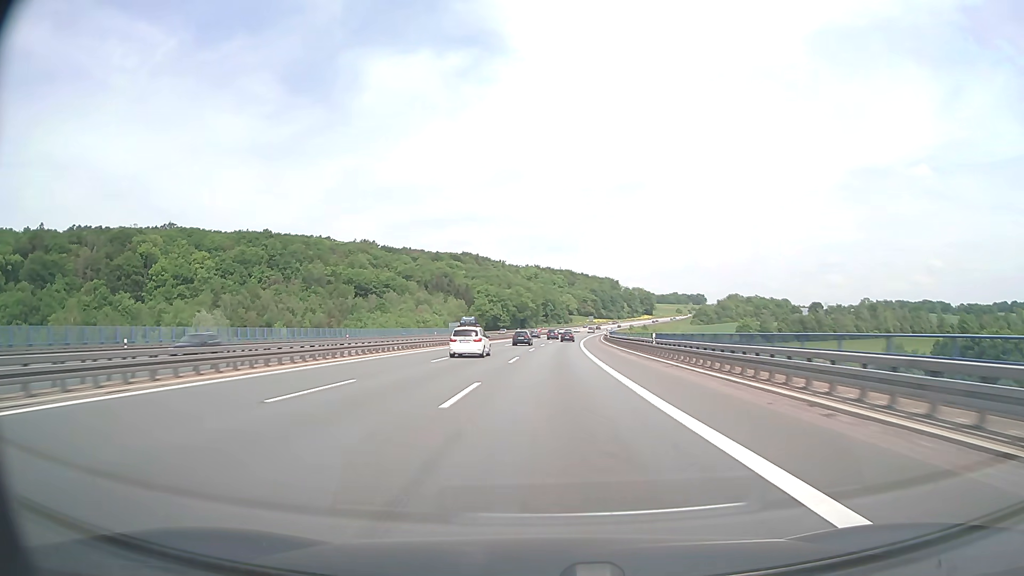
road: motorway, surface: asphalt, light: Day
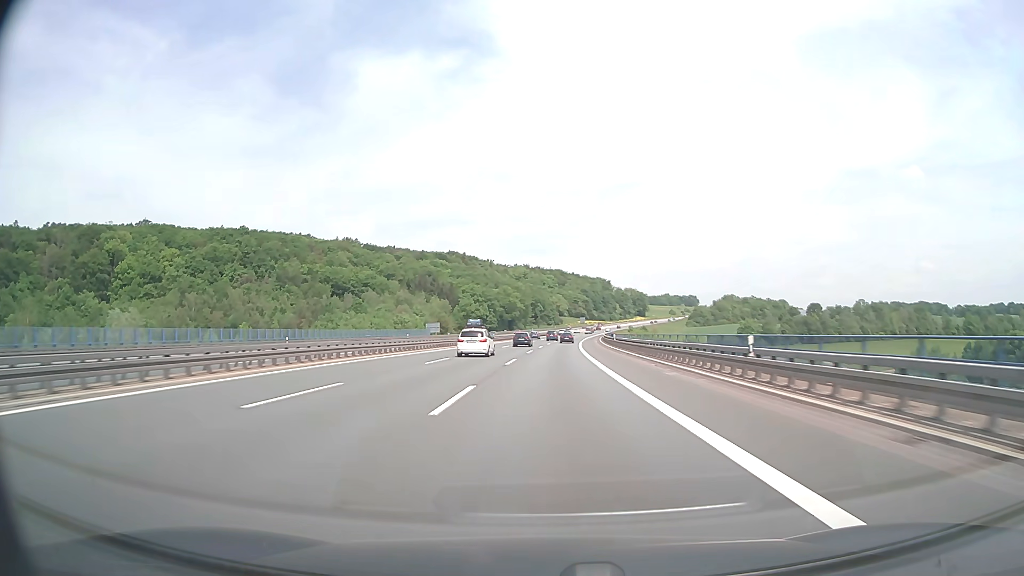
(+0.2, +19.0) m; +1°
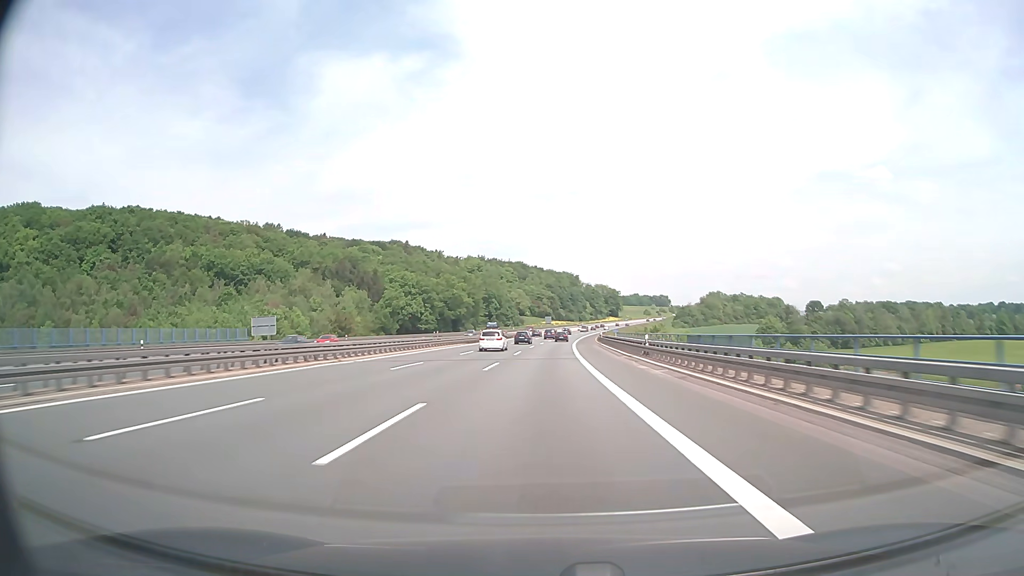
(+2.4, +76.0) m; +3°
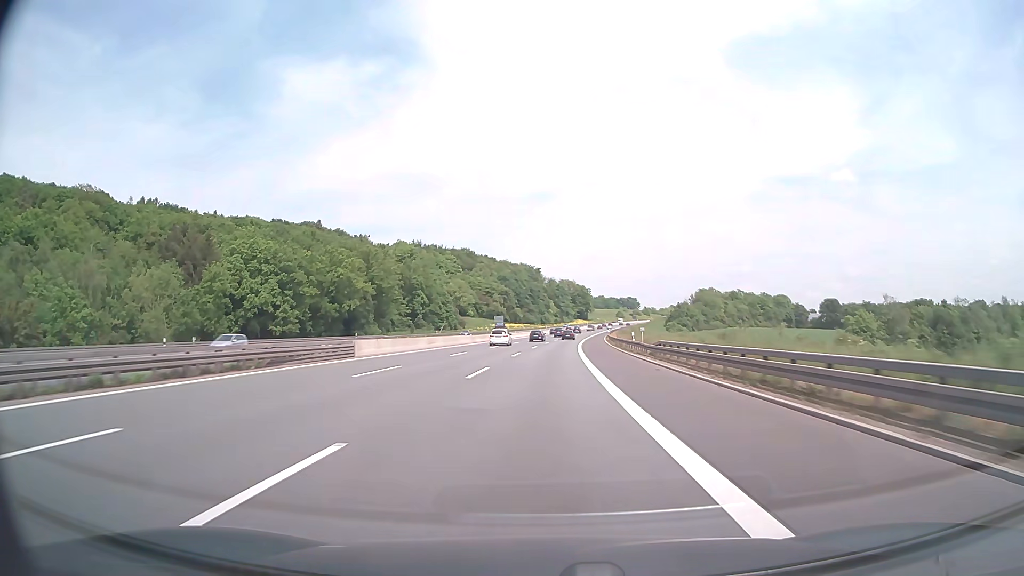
(+3.0, +94.9) m; +3°
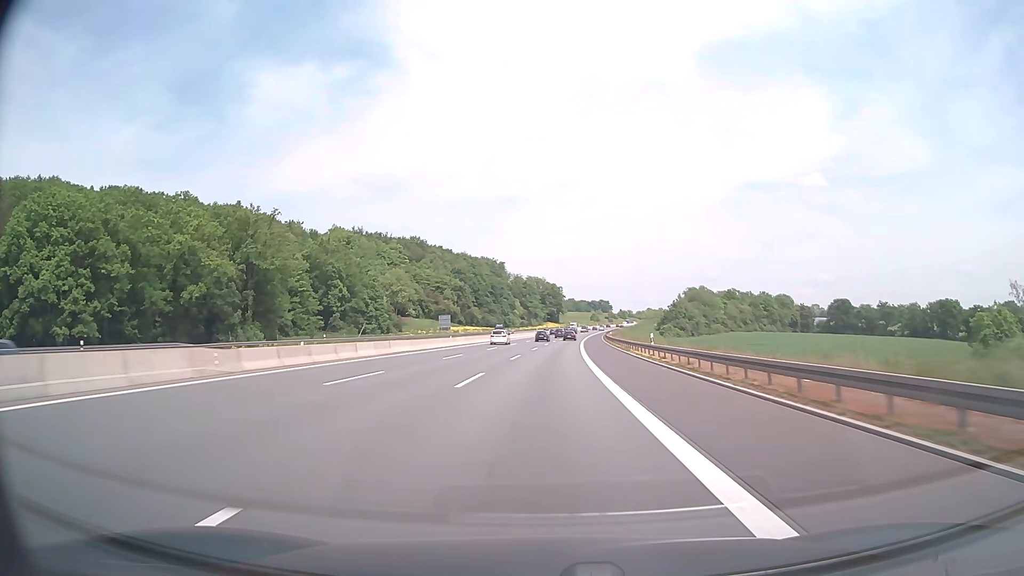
(+1.5, +56.9) m; +3°
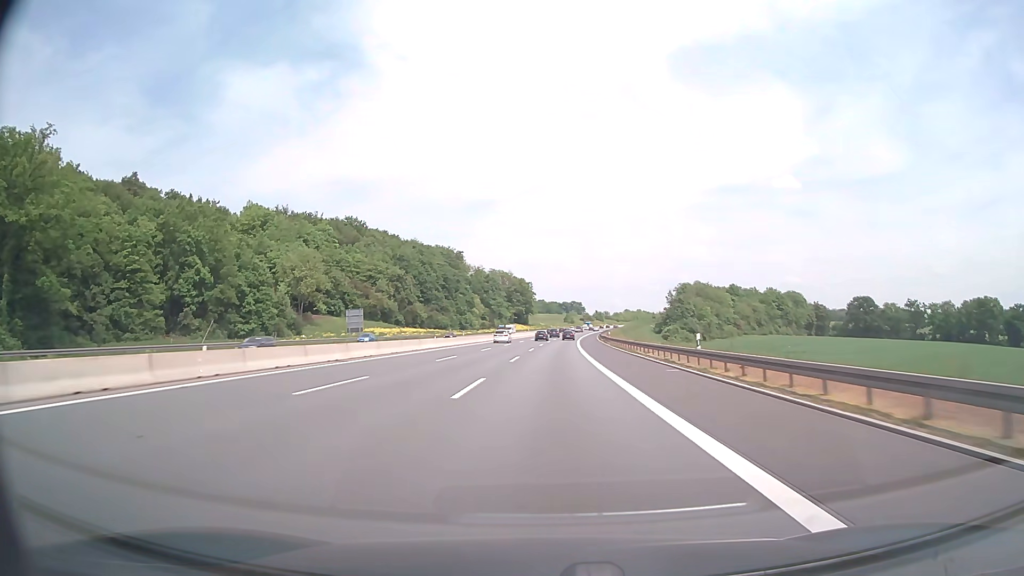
(+1.3, +56.9) m; +3°
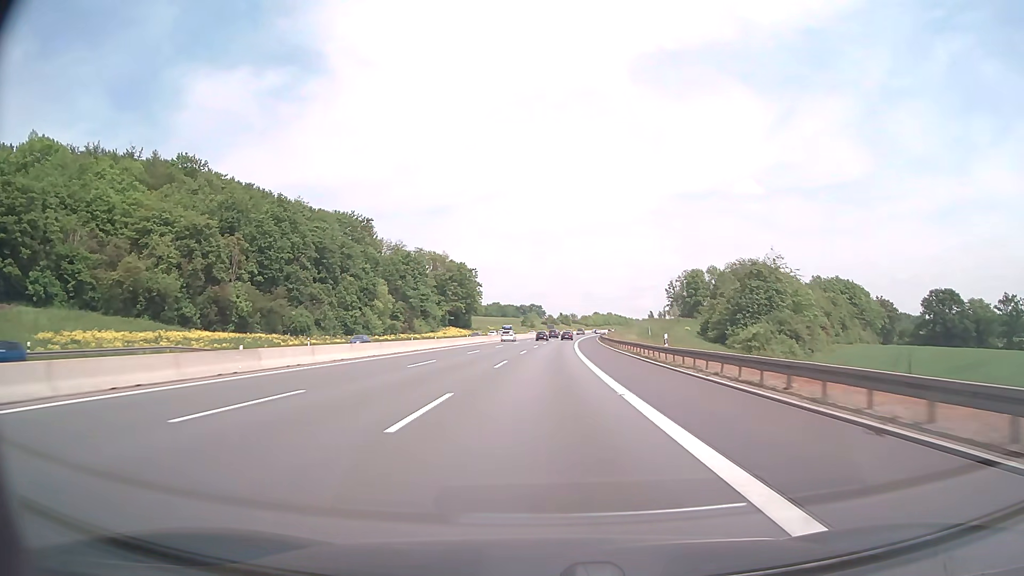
(+3.1, +94.8) m; +4°
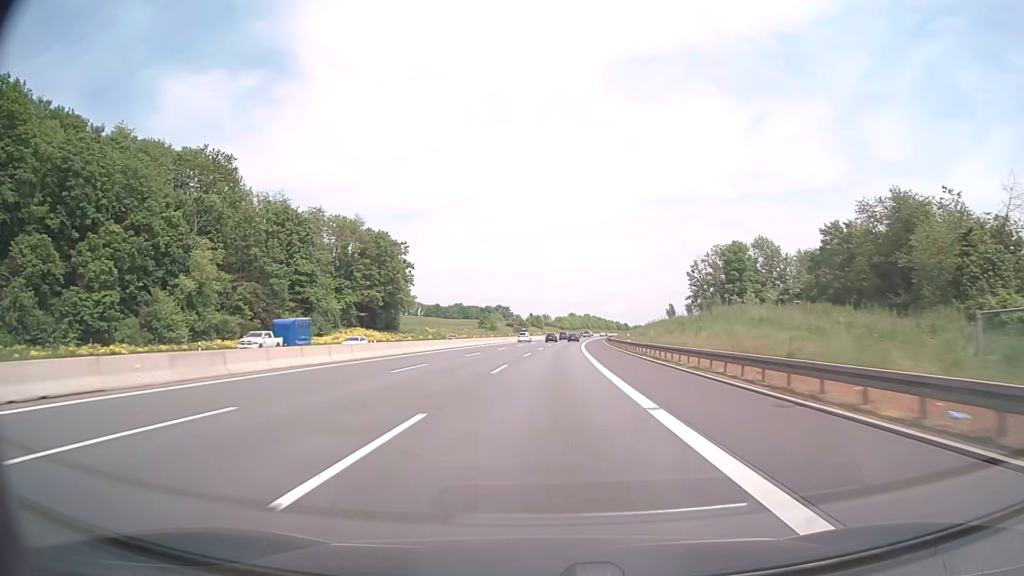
(+1.8, +76.0) m; +3°
(0, +10) (0, +20) (0, +30) (+1, +40) (+1, +50) (+1, +60) (+2, +70) (+2, +80) (+3, +90) (+4, +100) m
